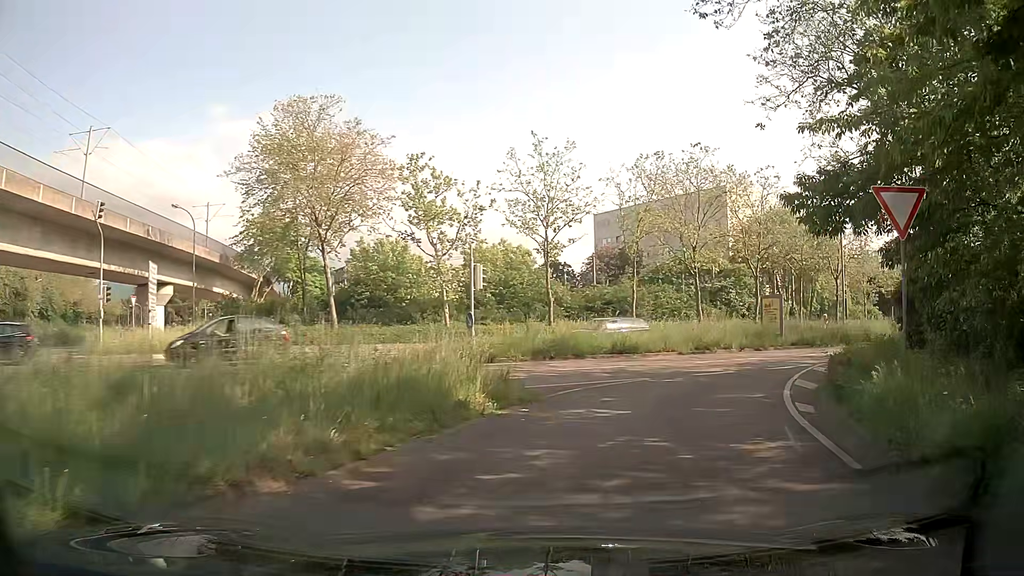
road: secondary_link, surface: asphalt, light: Day
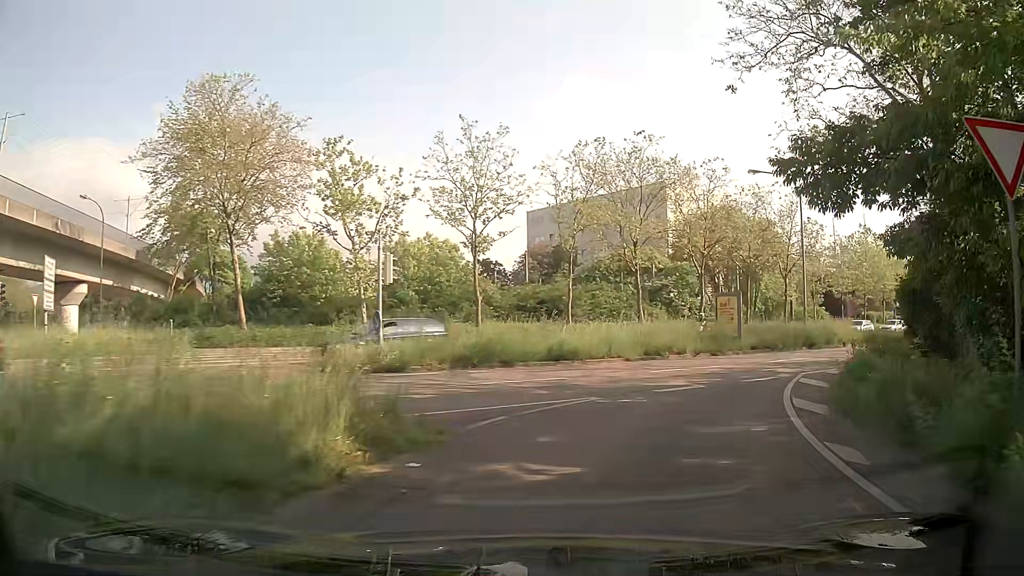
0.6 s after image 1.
(0.0, +3.8) m; +5°
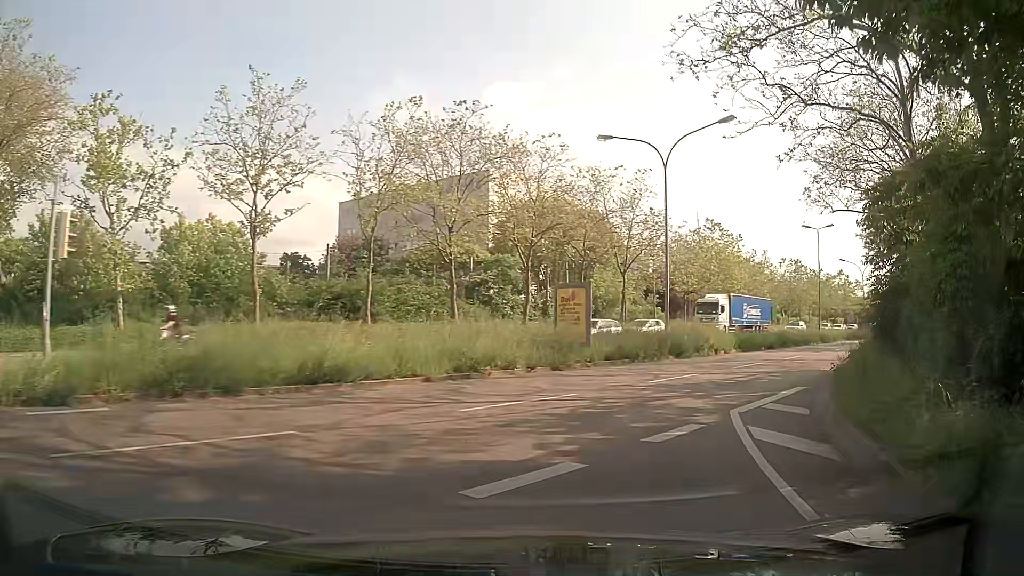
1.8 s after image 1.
(+1.0, +7.8) m; +15°
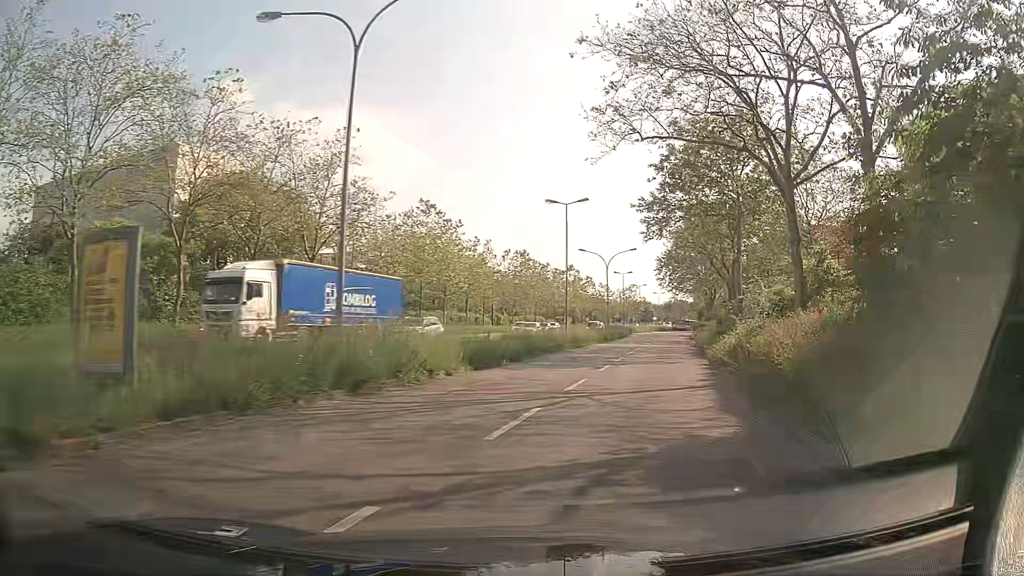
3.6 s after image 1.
(+2.7, +12.7) m; +24°
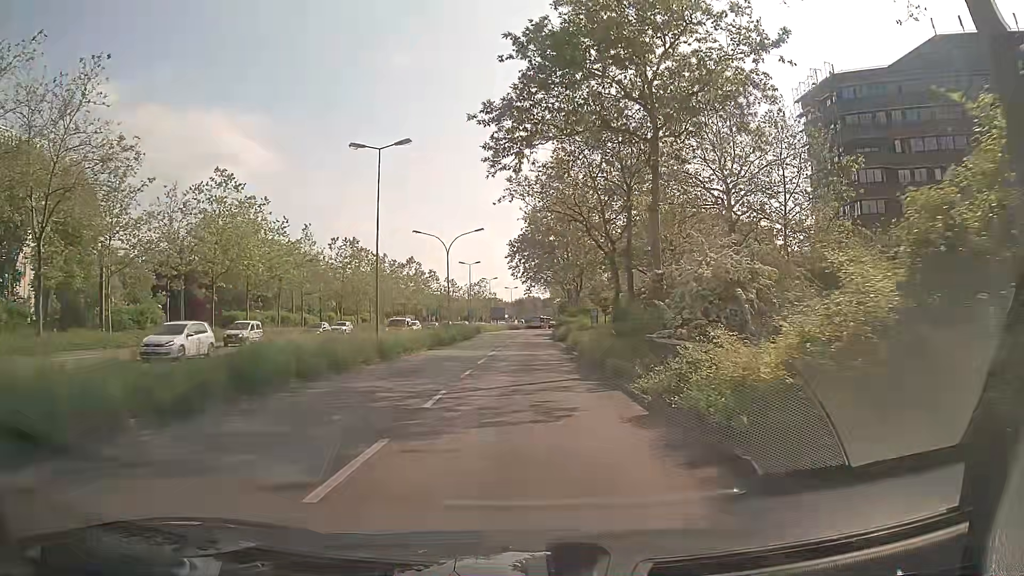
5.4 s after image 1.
(+2.2, +14.7) m; +13°
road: secondary
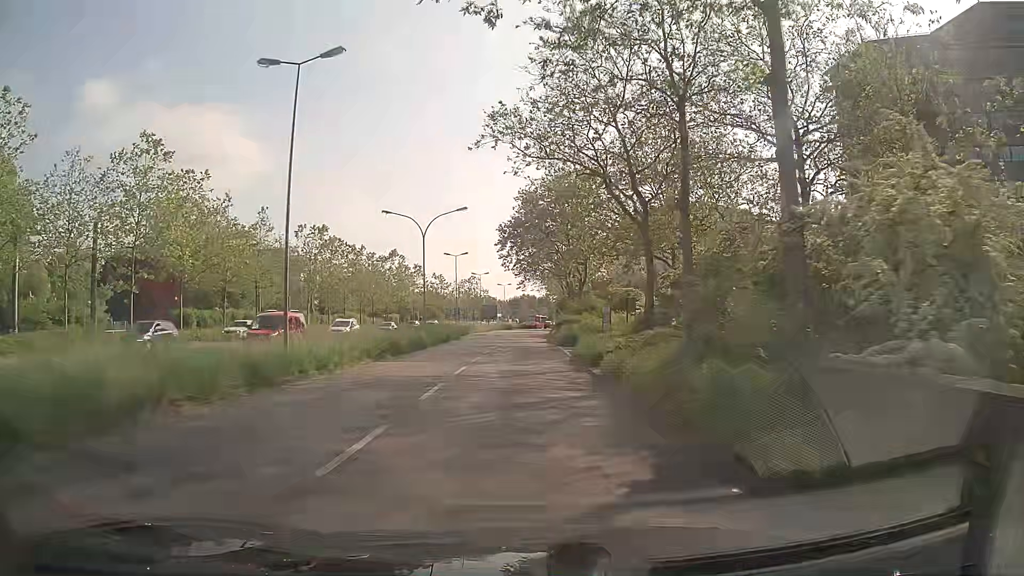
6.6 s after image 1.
(0.0, +11.2) m; 0°
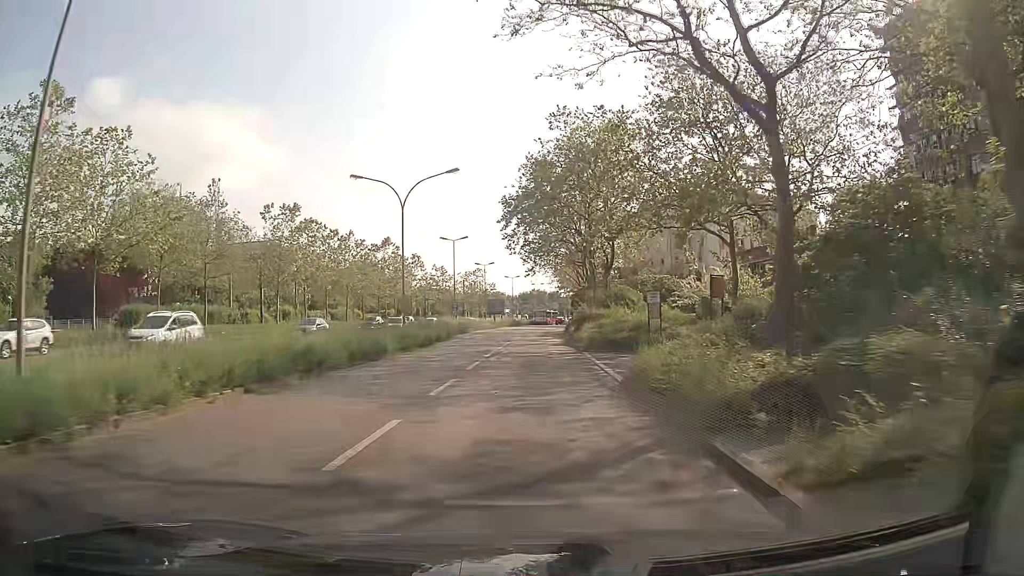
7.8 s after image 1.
(-0.1, +12.0) m; -1°
